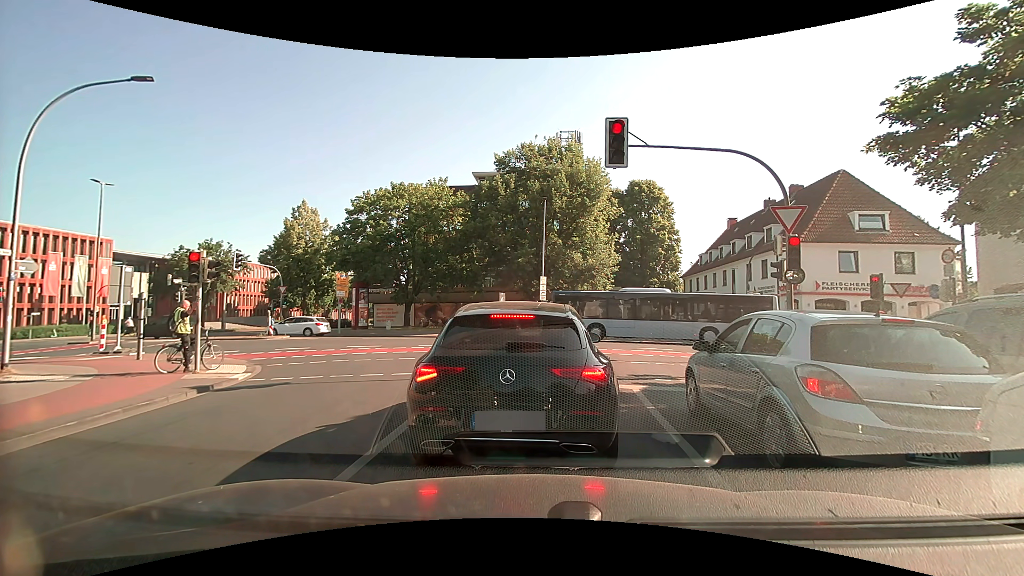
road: secondary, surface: asphalt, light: Day
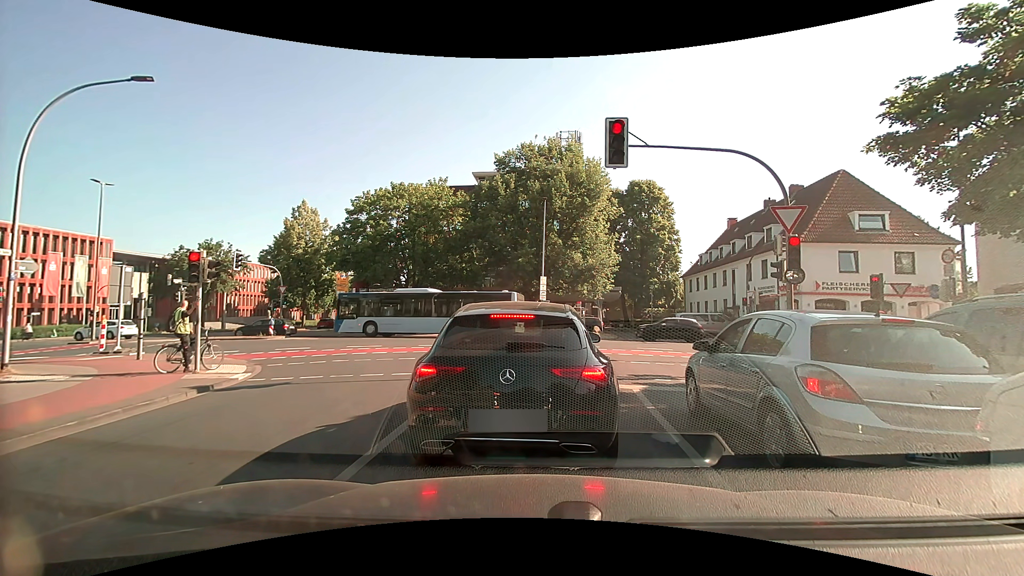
(0.0, 0.0) m; 0°
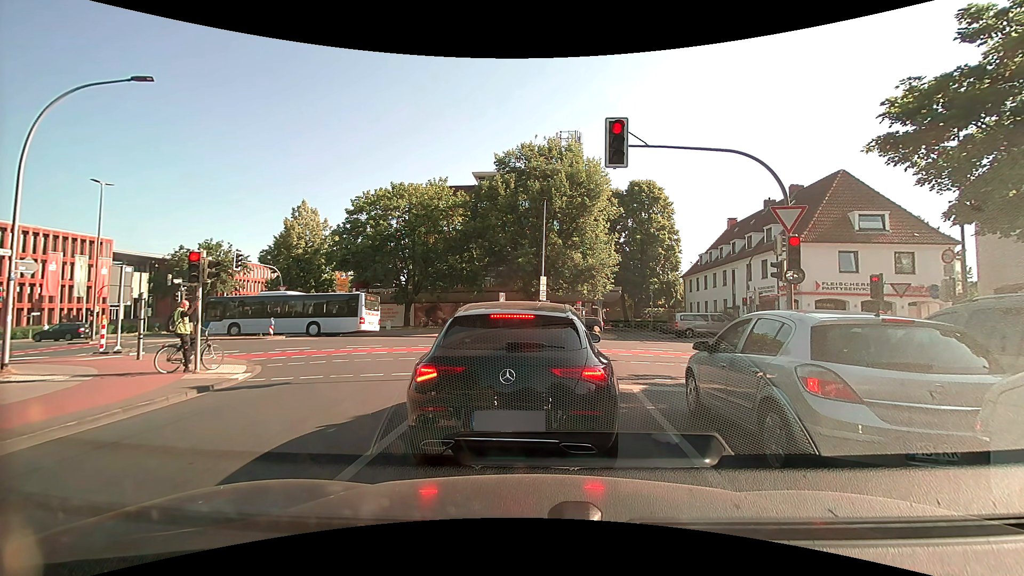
(0.0, 0.0) m; 0°
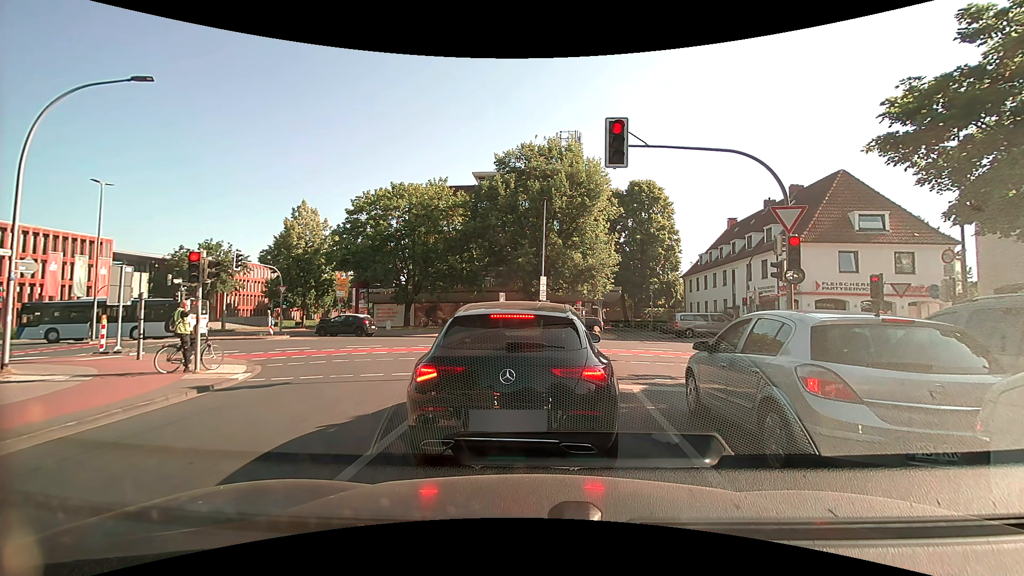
(0.0, 0.0) m; 0°
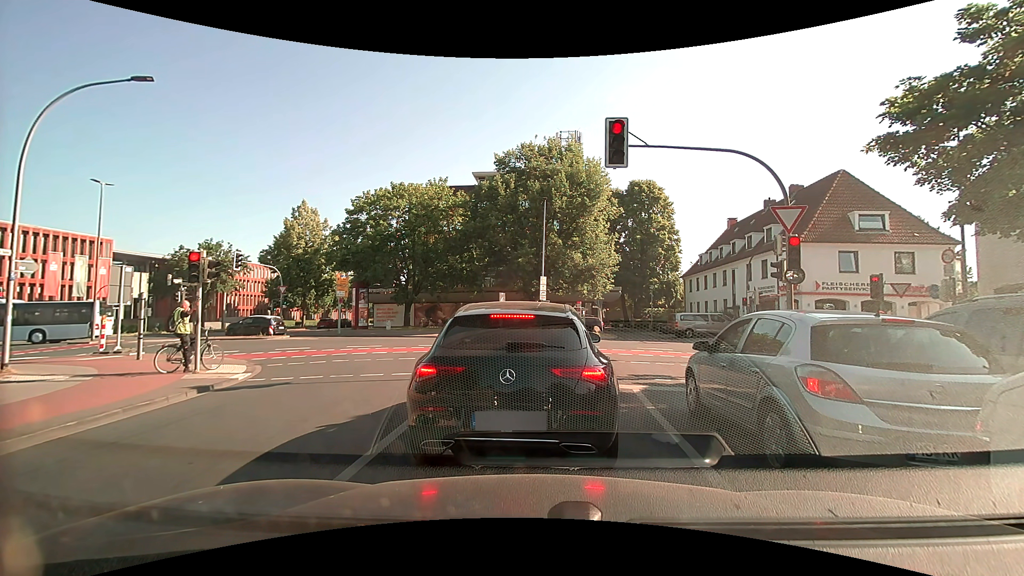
(0.0, 0.0) m; 0°
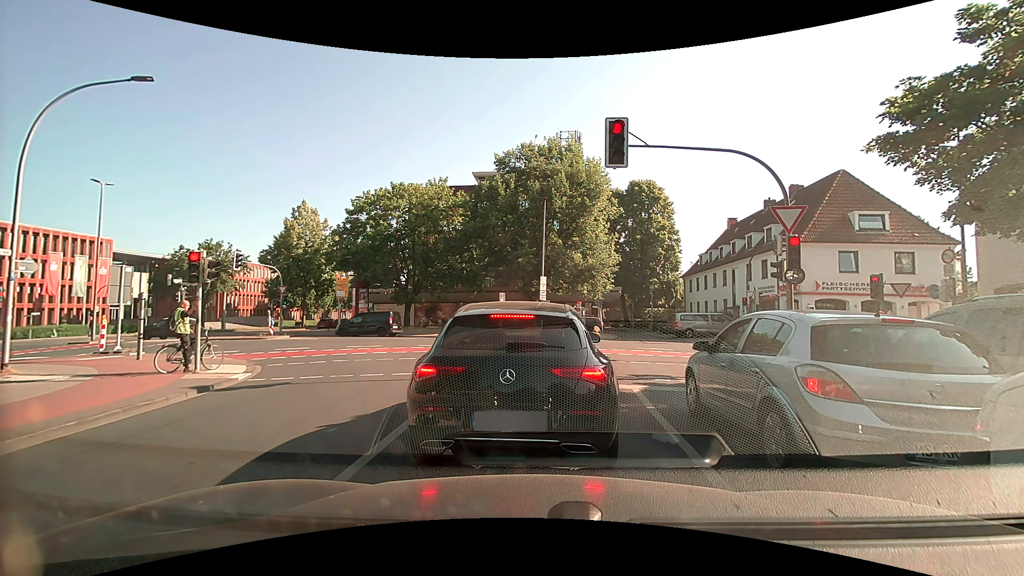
(0.0, 0.0) m; 0°
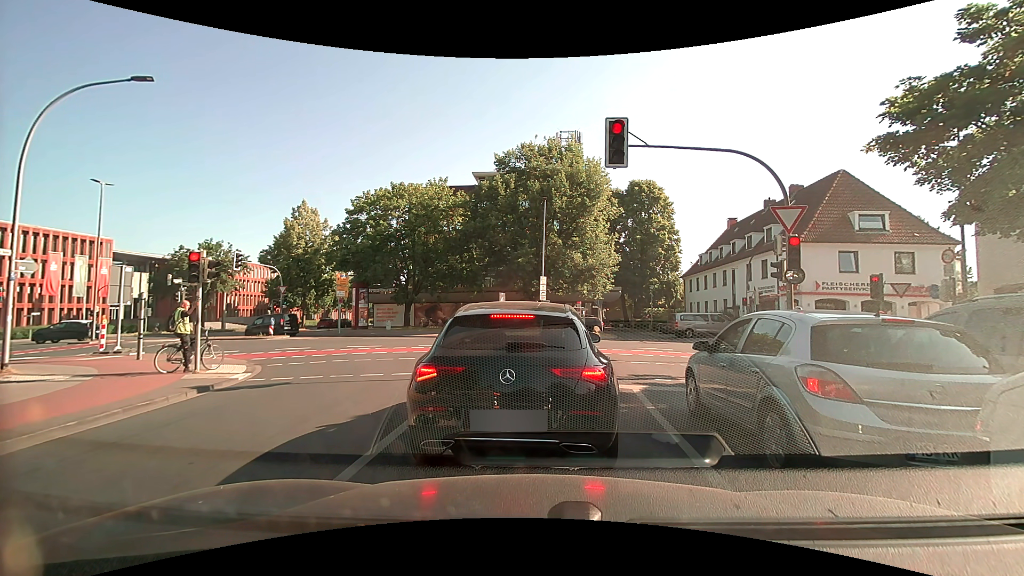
(0.0, 0.0) m; 0°
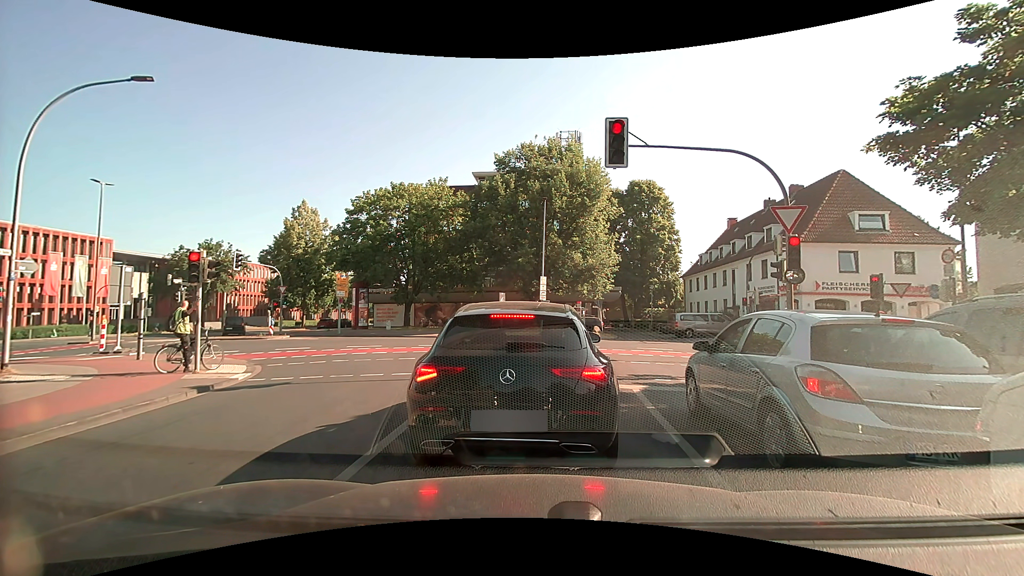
(0.0, 0.0) m; 0°
